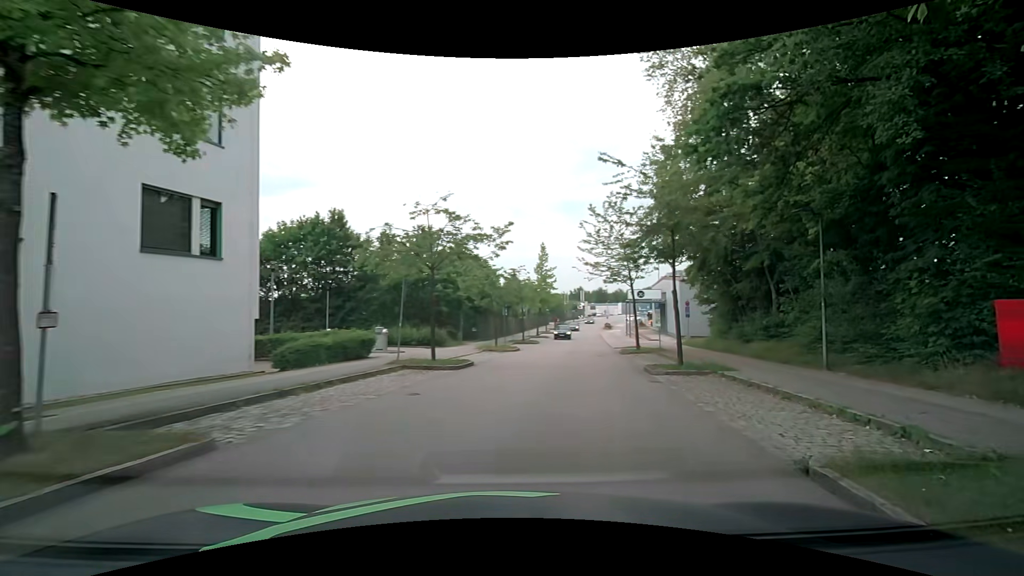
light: Day
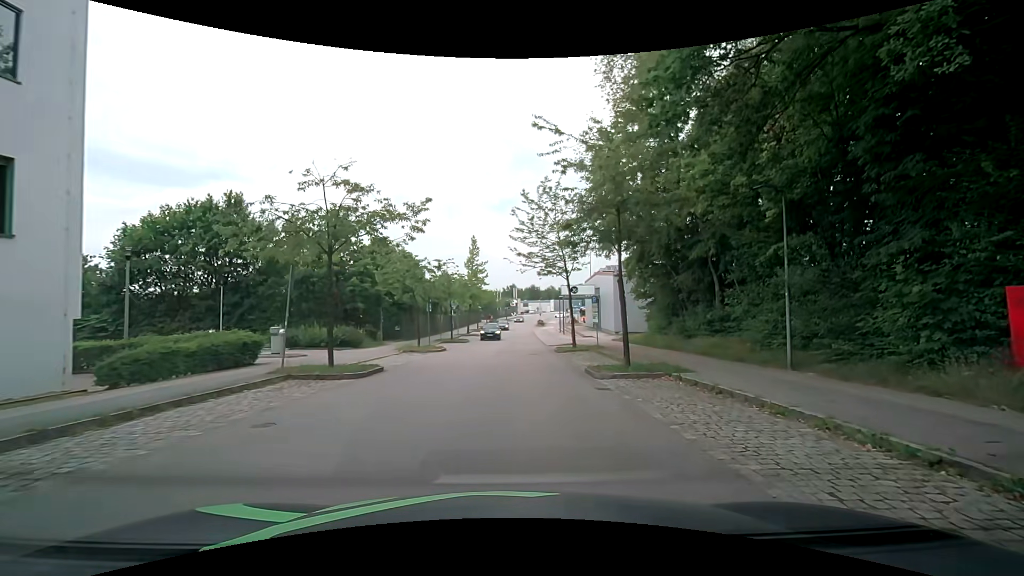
(+0.2, +3.2) m; +7°
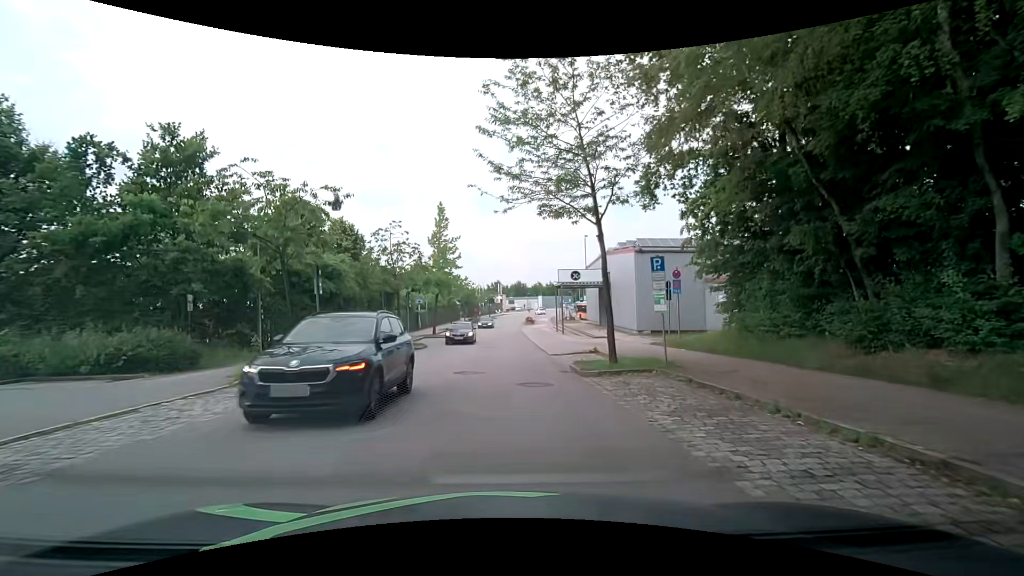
(+0.3, +15.0) m; +2°
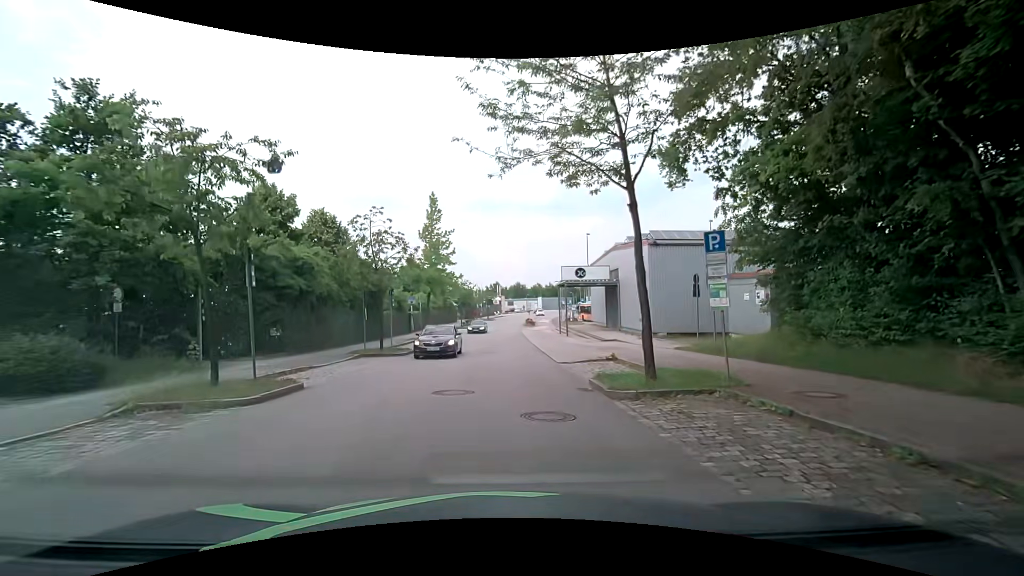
(-0.1, +3.8) m; 0°
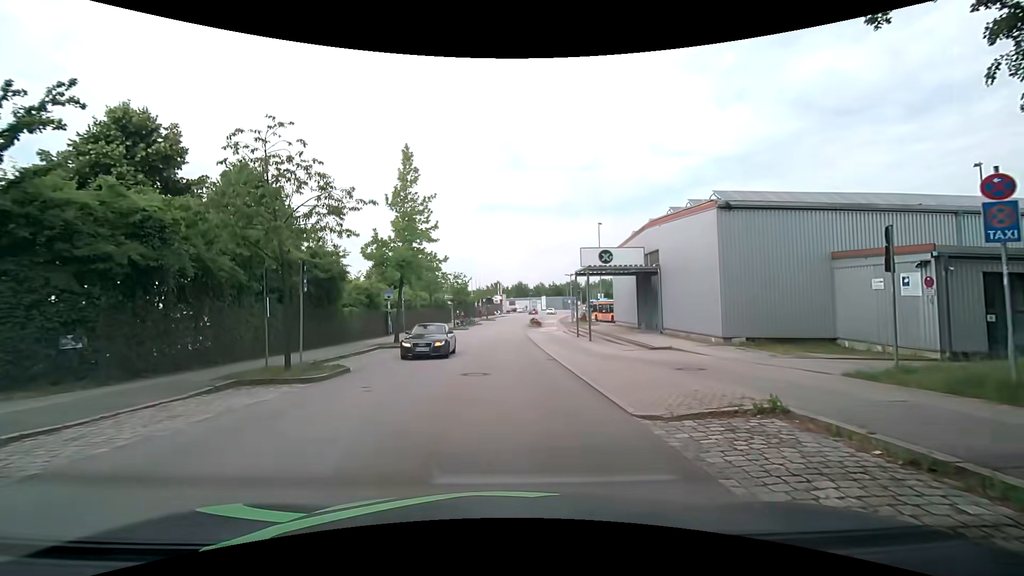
(0.0, +10.4) m; -2°
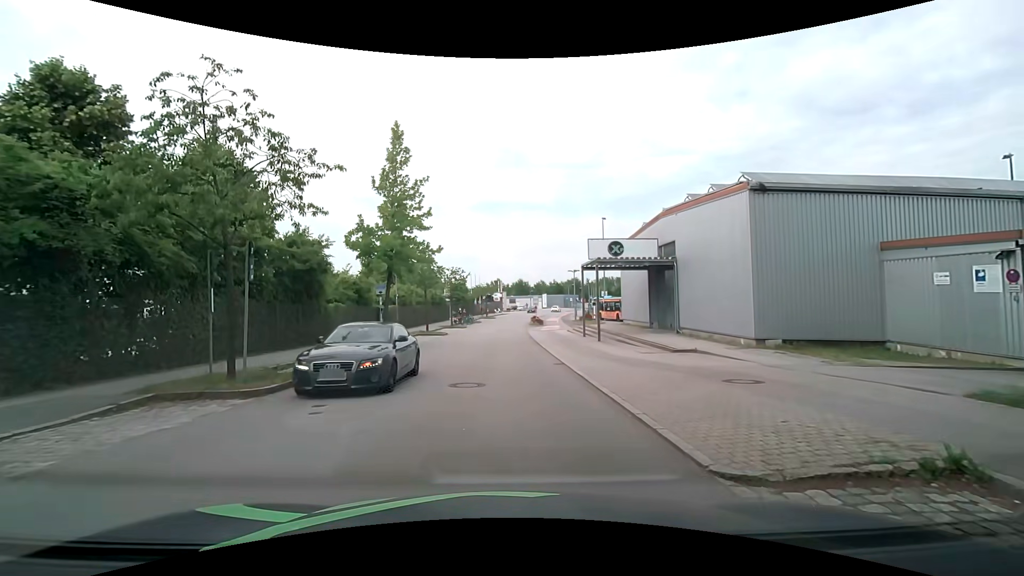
(+0.1, +2.8) m; 0°
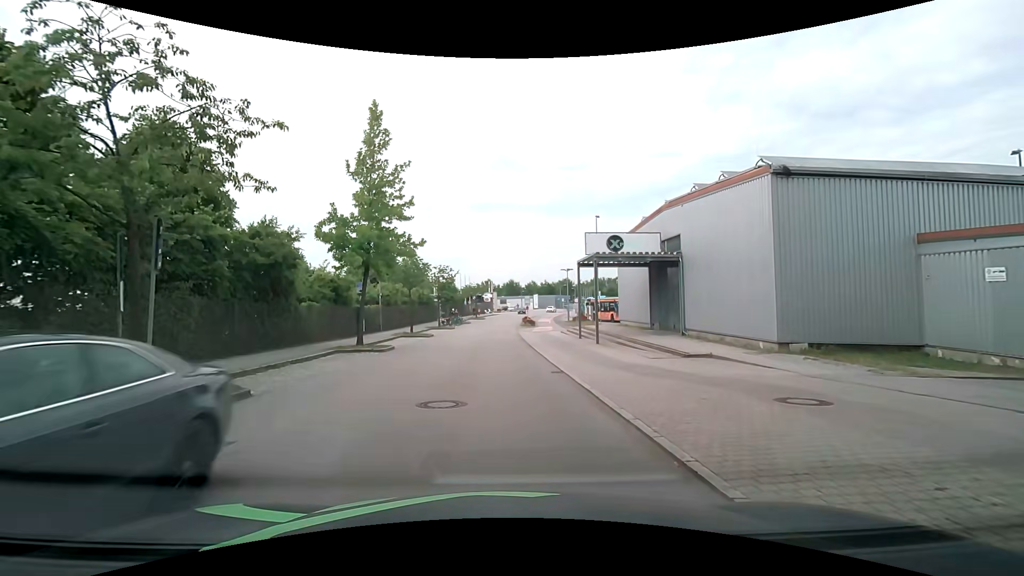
(0.0, +2.3) m; +2°
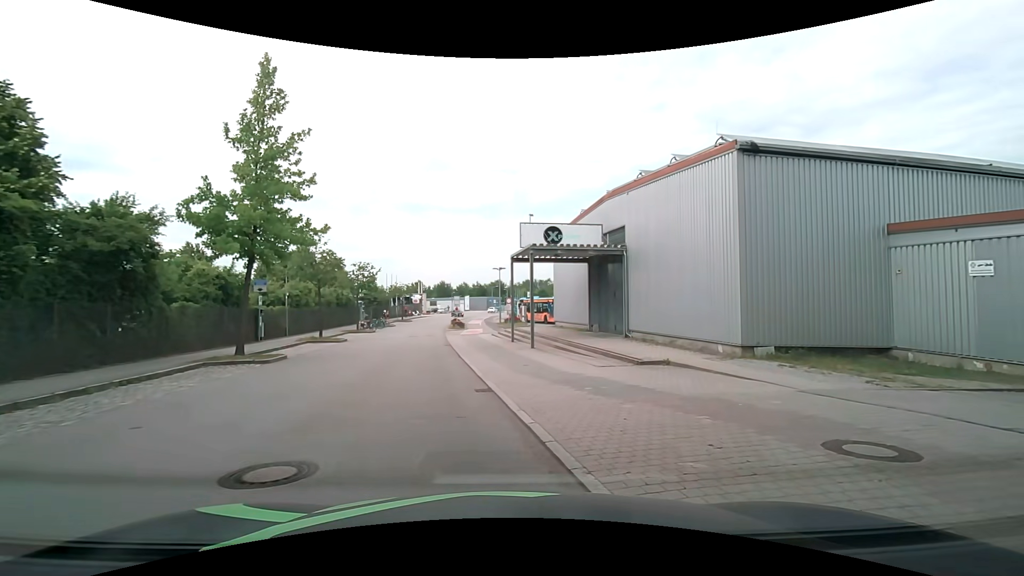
(+0.1, +3.2) m; +6°
